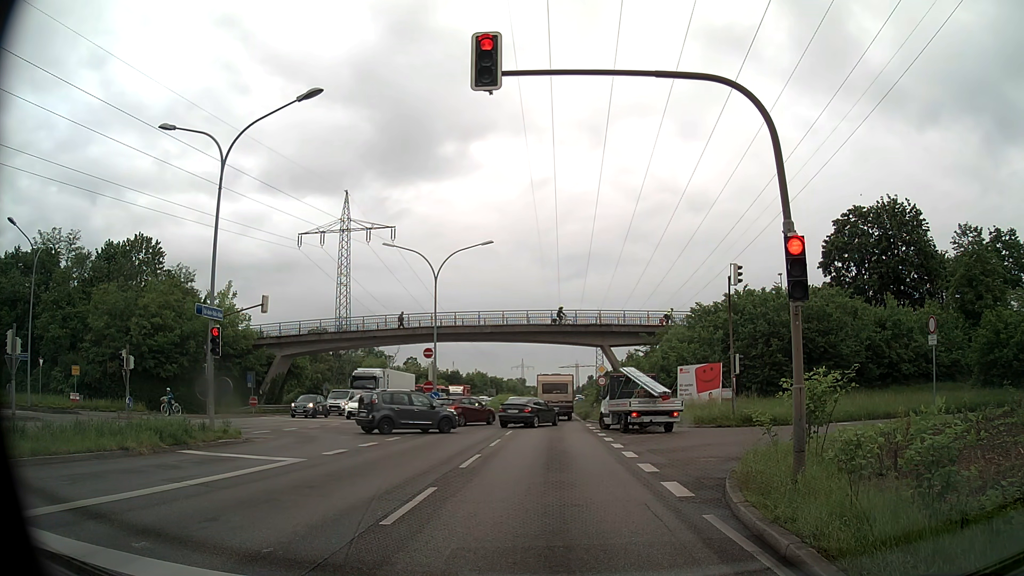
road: primary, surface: asphalt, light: Day
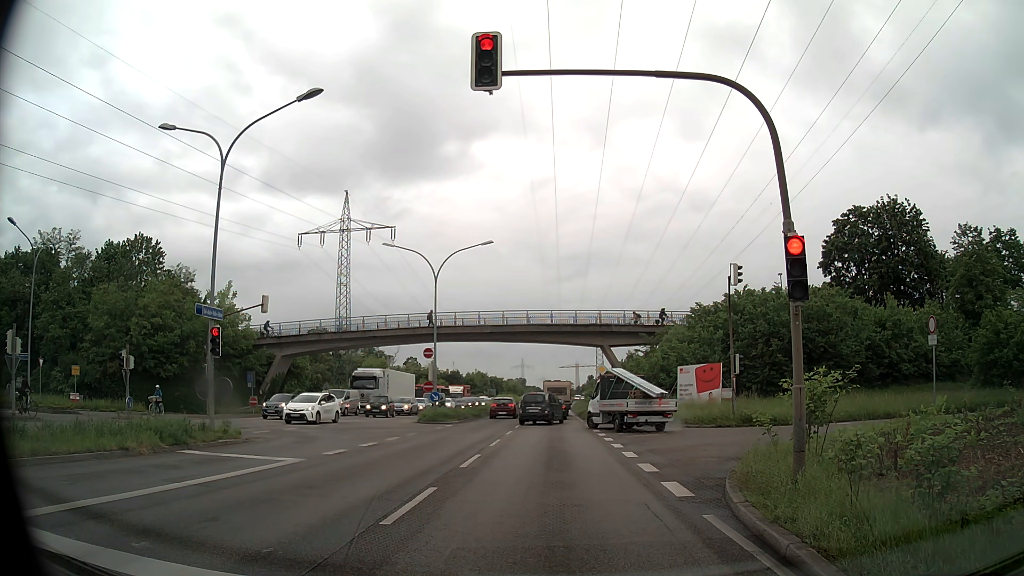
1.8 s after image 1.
(0.0, 0.0) m; 0°
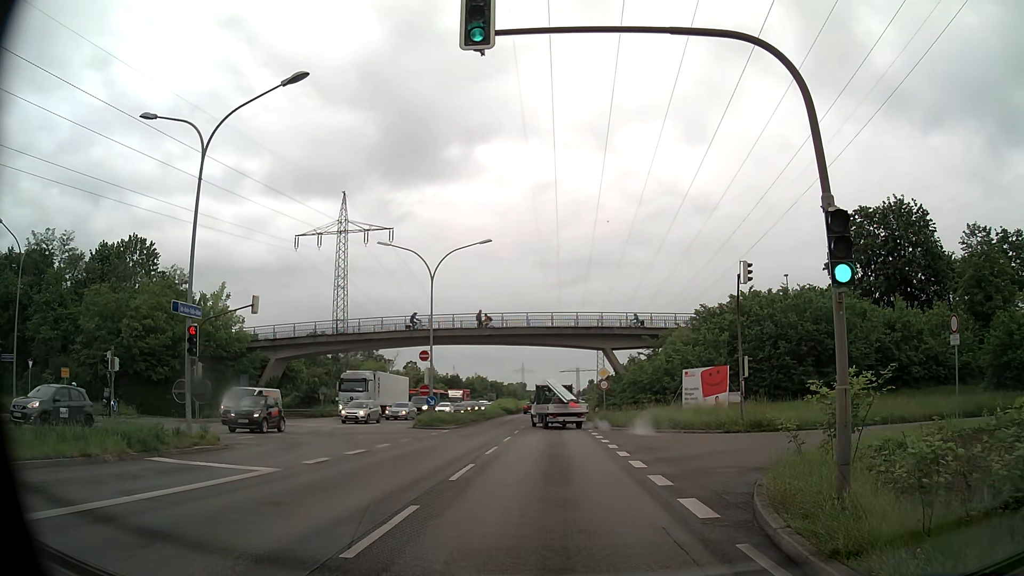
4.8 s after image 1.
(0.0, +1.5) m; 0°
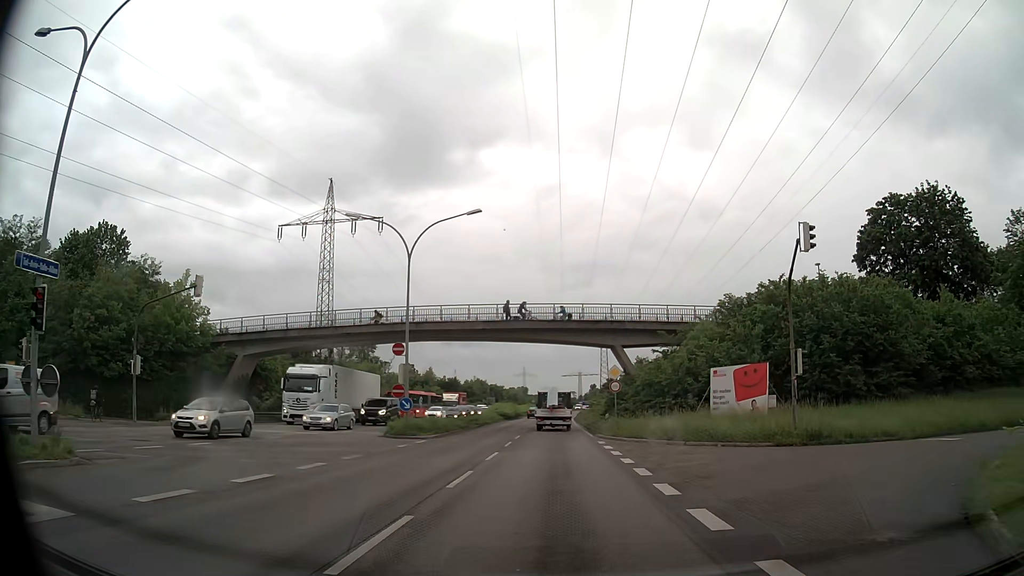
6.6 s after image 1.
(0.0, +7.0) m; -1°
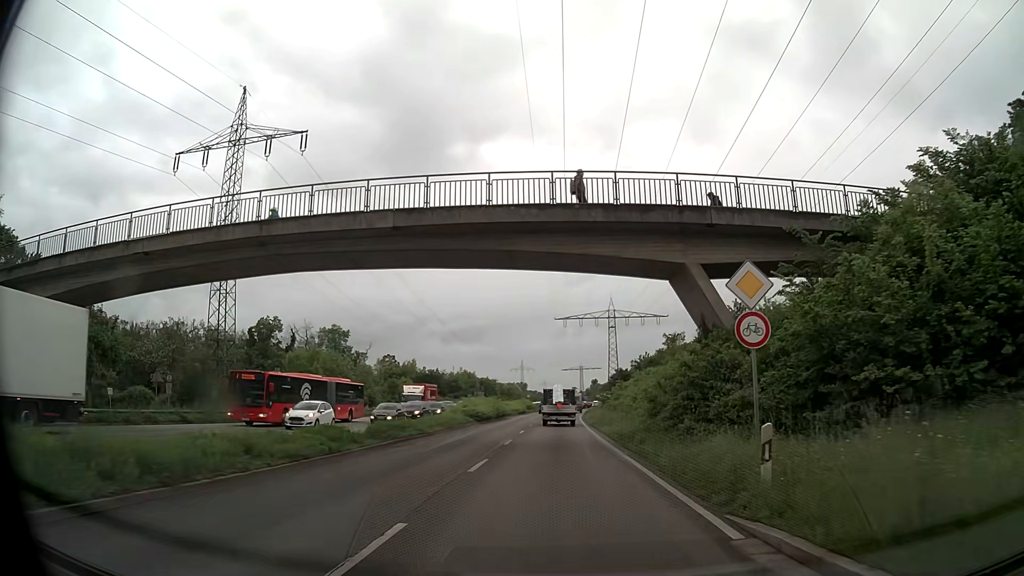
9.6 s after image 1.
(+0.1, +25.4) m; 0°
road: trunk
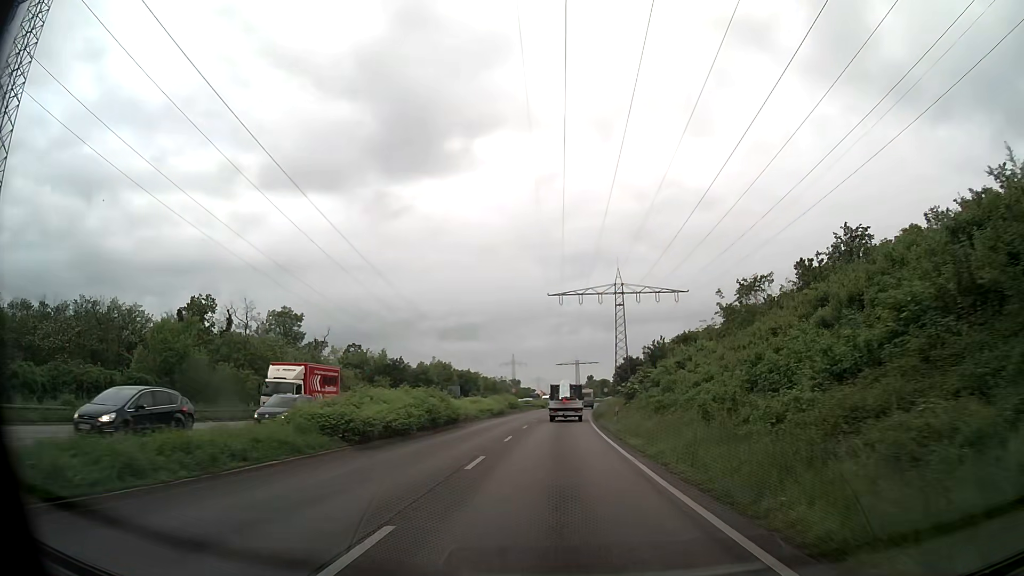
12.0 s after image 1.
(+0.1, +27.7) m; +1°
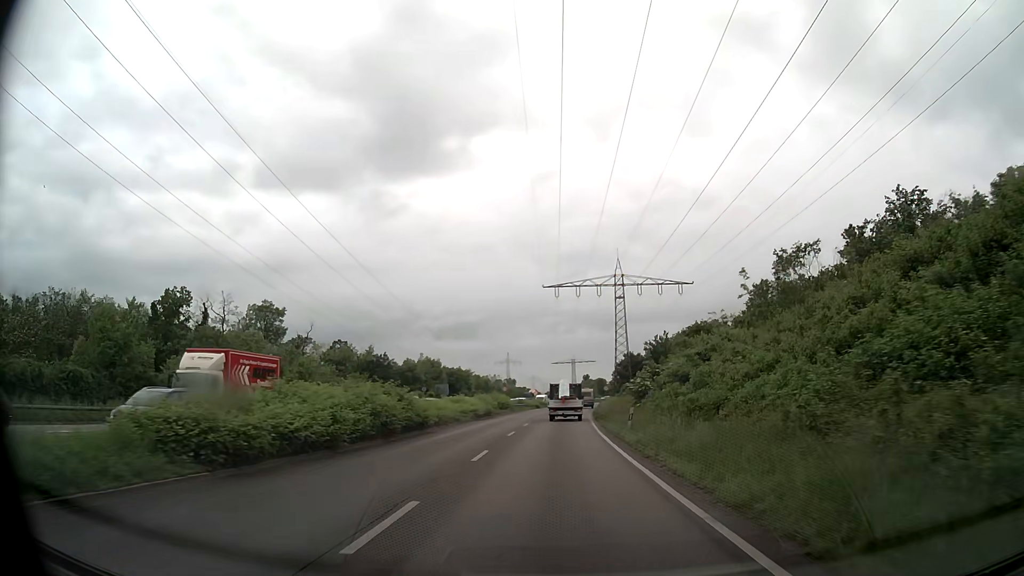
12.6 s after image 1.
(0.0, +7.5) m; 0°
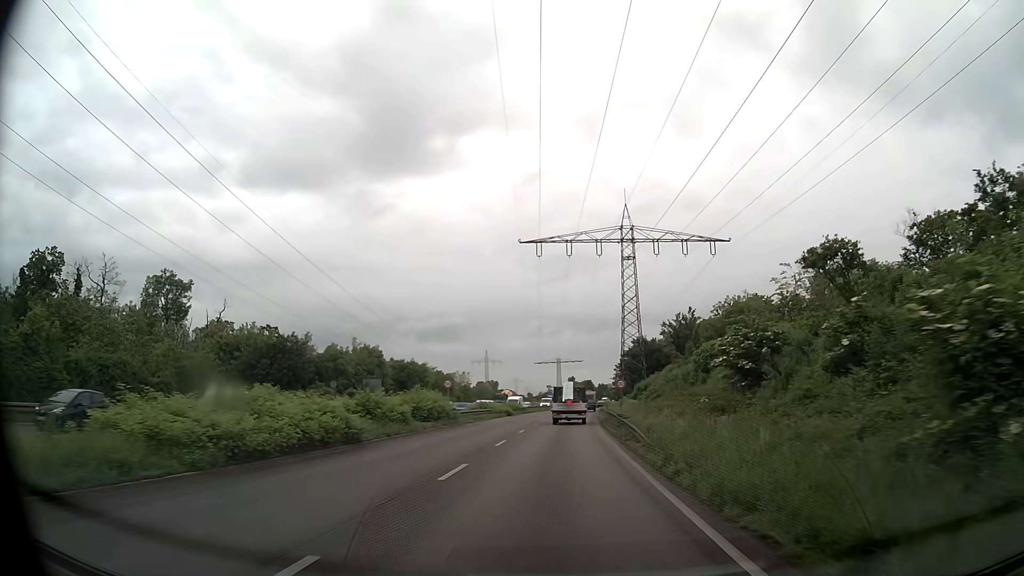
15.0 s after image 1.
(+0.3, +31.3) m; +1°
(0, +10) (0, +20) (0, +30) (+1, +40) (+1, +50) (+2, +60) (+2, +70) (+3, +80) (+4, +90) (+5, +100) m
